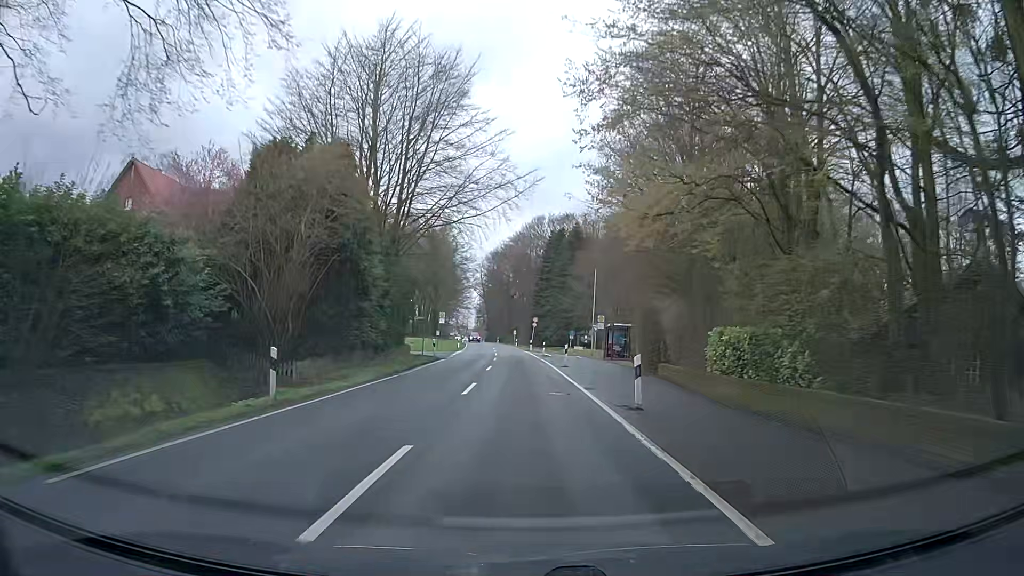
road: secondary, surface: asphalt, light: Day
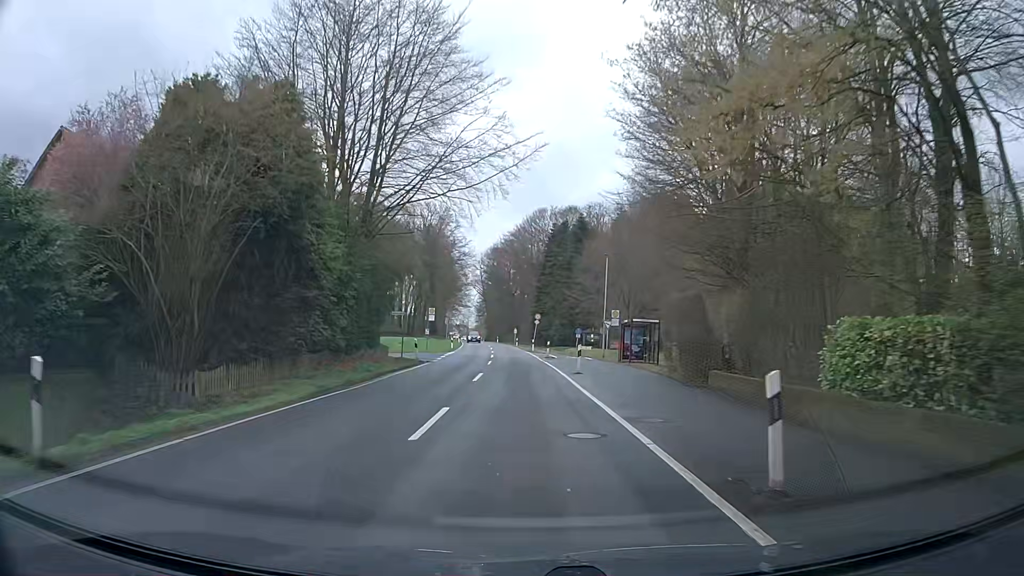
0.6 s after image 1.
(-0.1, +7.5) m; -1°
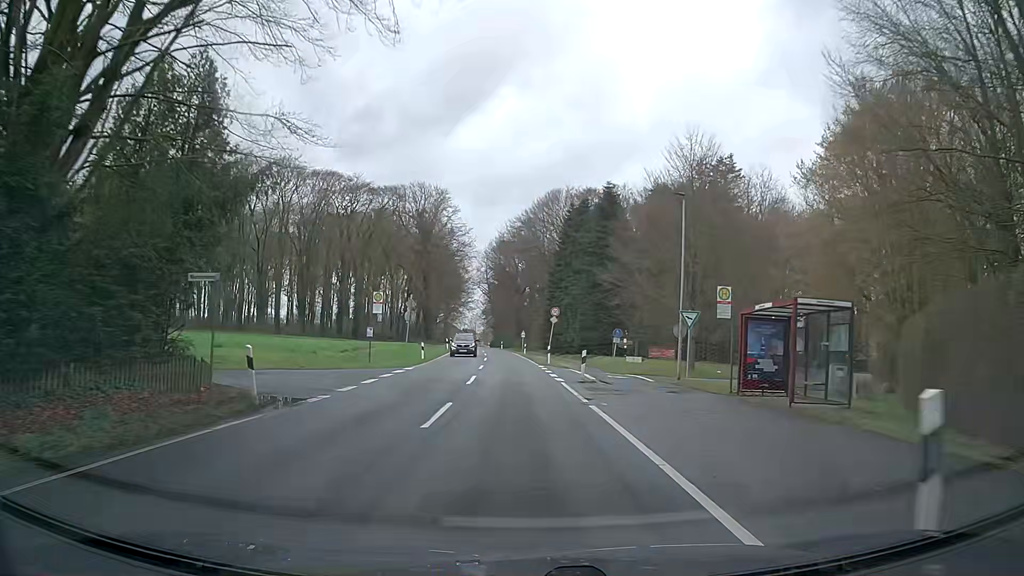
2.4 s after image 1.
(0.0, +22.6) m; -1°
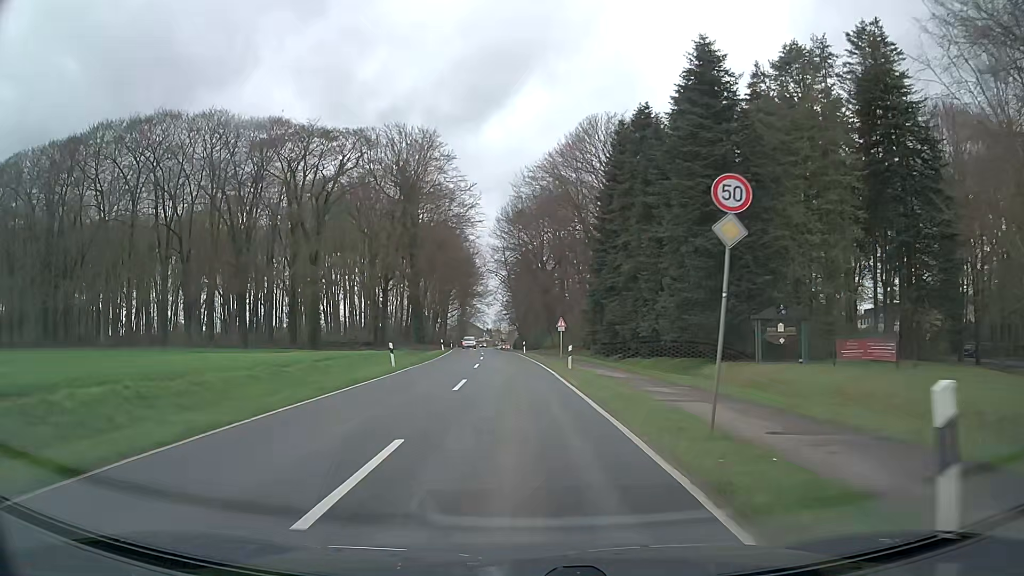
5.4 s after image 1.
(-0.8, +37.5) m; -2°
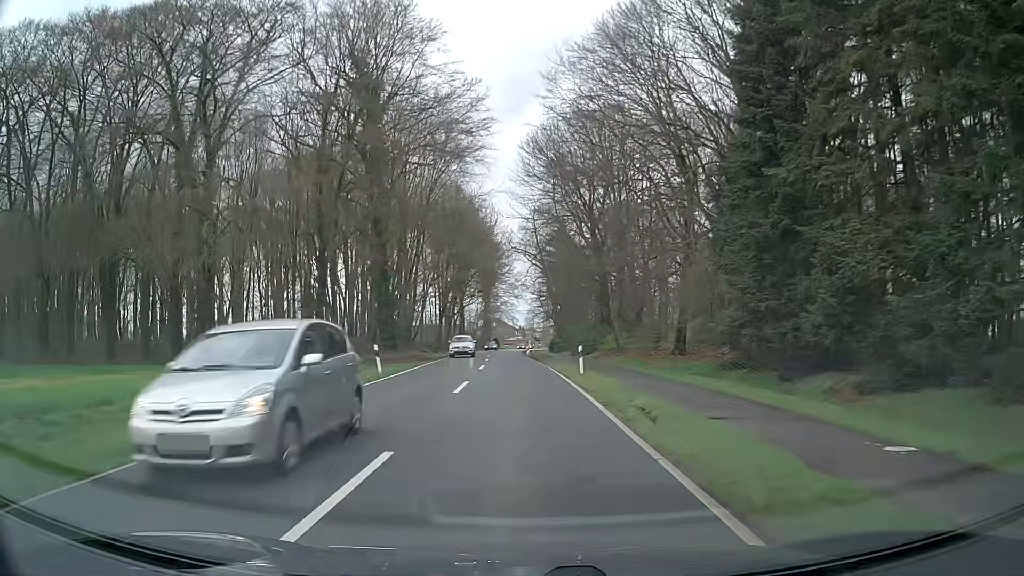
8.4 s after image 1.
(-1.0, +37.6) m; -4°
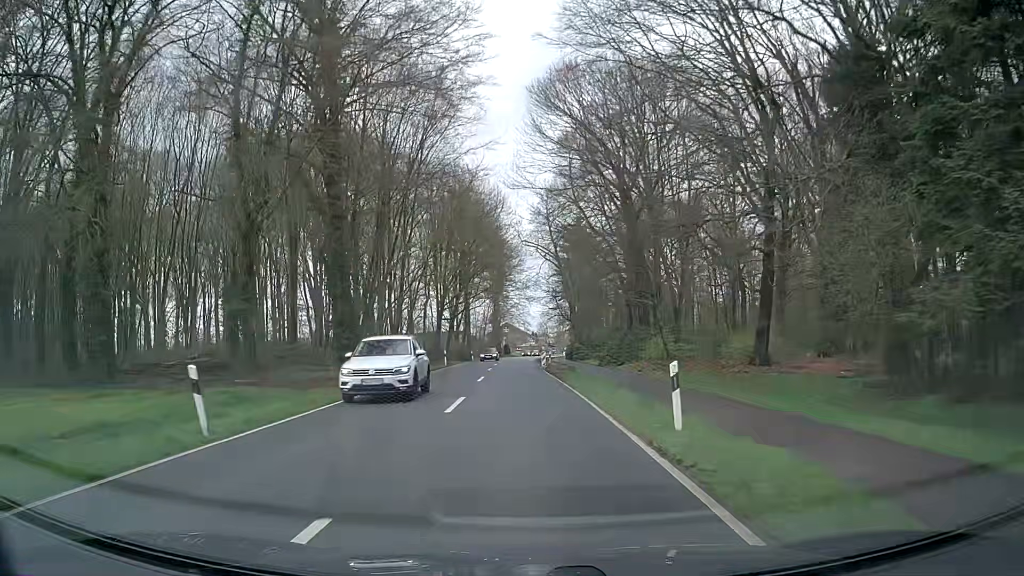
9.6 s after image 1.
(0.0, +15.1) m; 0°
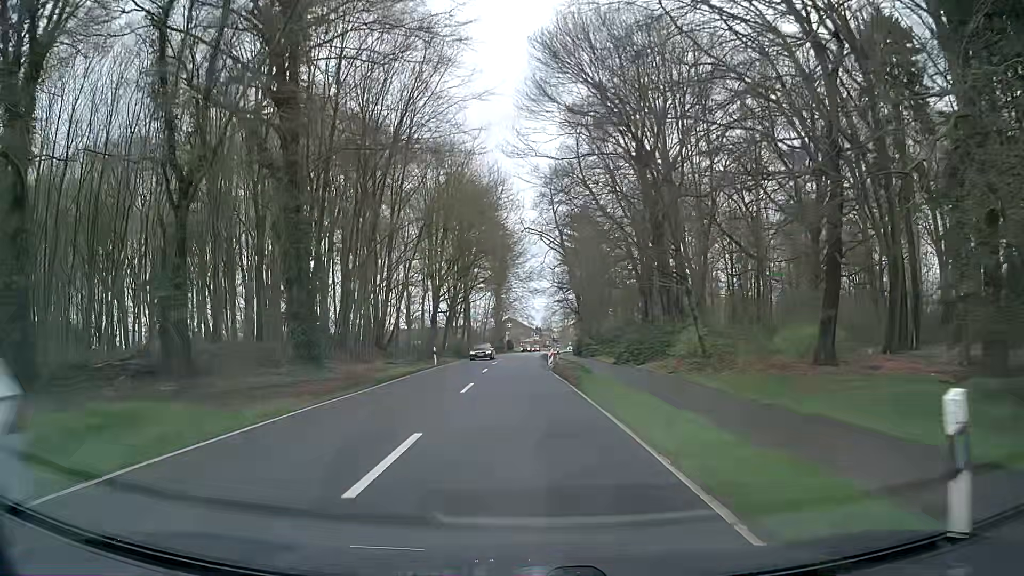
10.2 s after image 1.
(0.0, +7.6) m; -1°
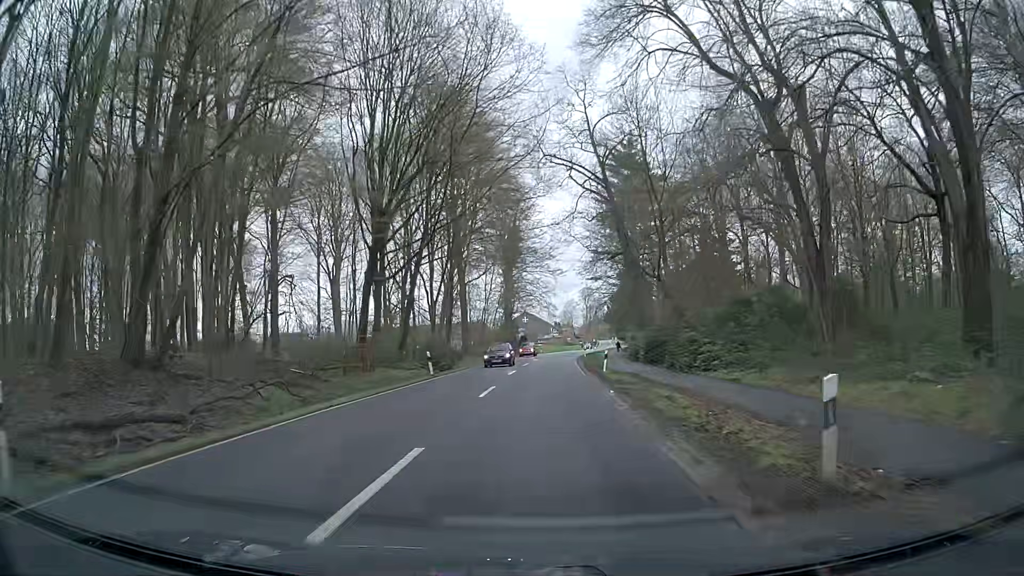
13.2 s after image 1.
(-0.5, +38.0) m; 0°
(0, +10) (0, +20) (0, +30) (0, +40) (0, +50) (+1, +60) (+1, +70) (+2, +80) (+3, +90) (+4, +100) m
